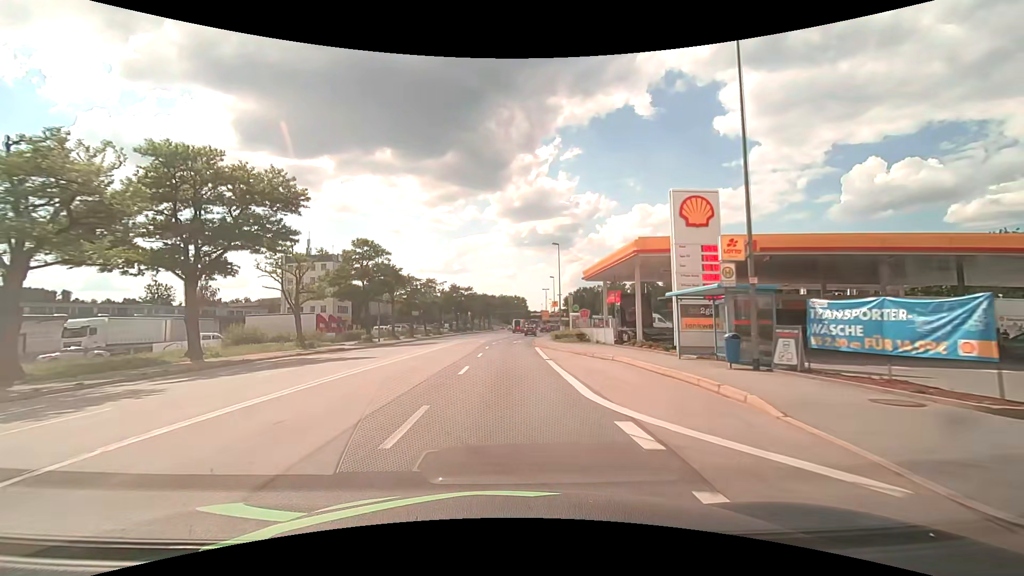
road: primary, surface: asphalt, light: Day
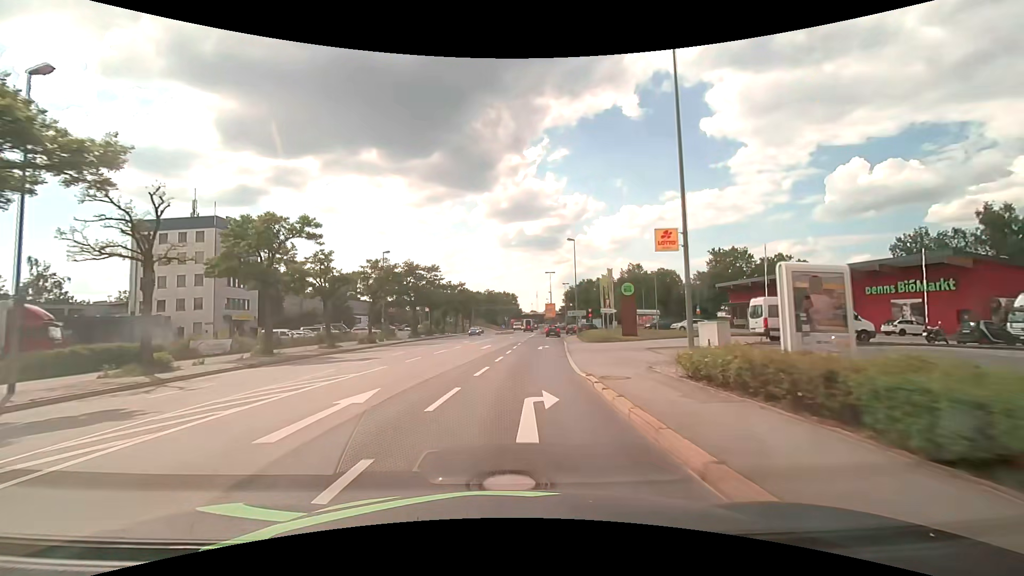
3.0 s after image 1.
(+0.2, +39.6) m; +1°
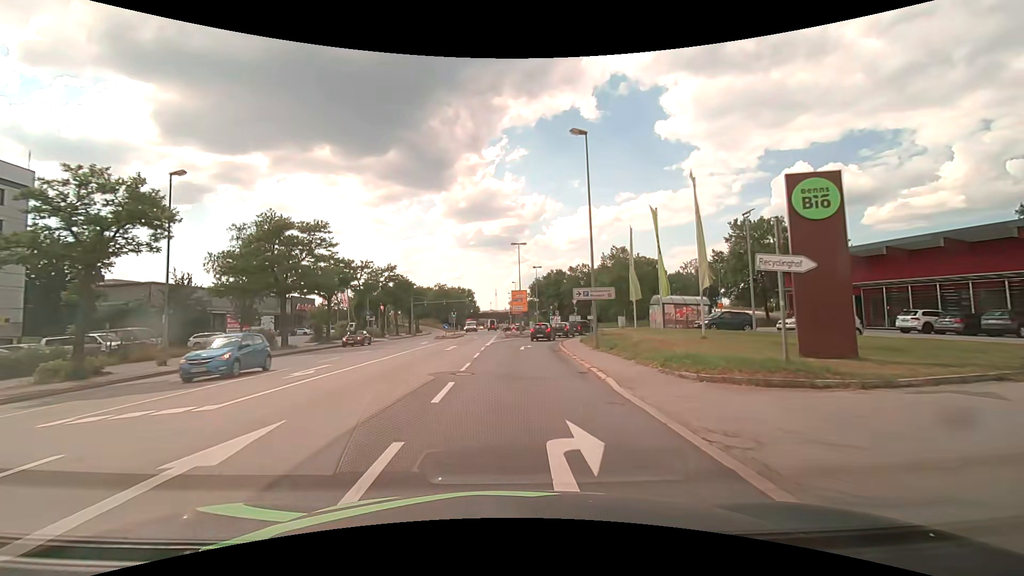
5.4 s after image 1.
(+1.2, +28.8) m; +5°
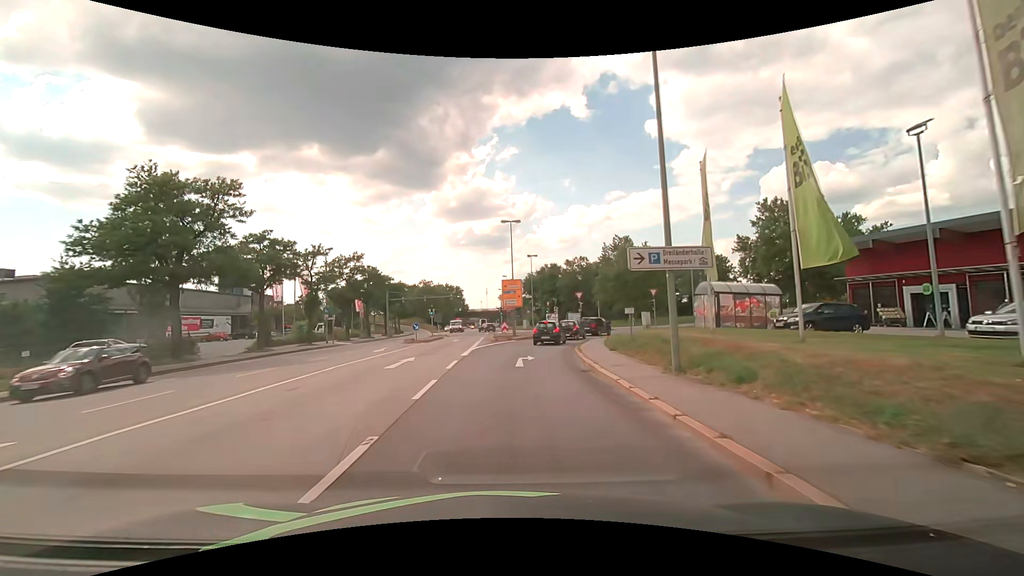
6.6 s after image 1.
(+0.2, +11.4) m; +1°
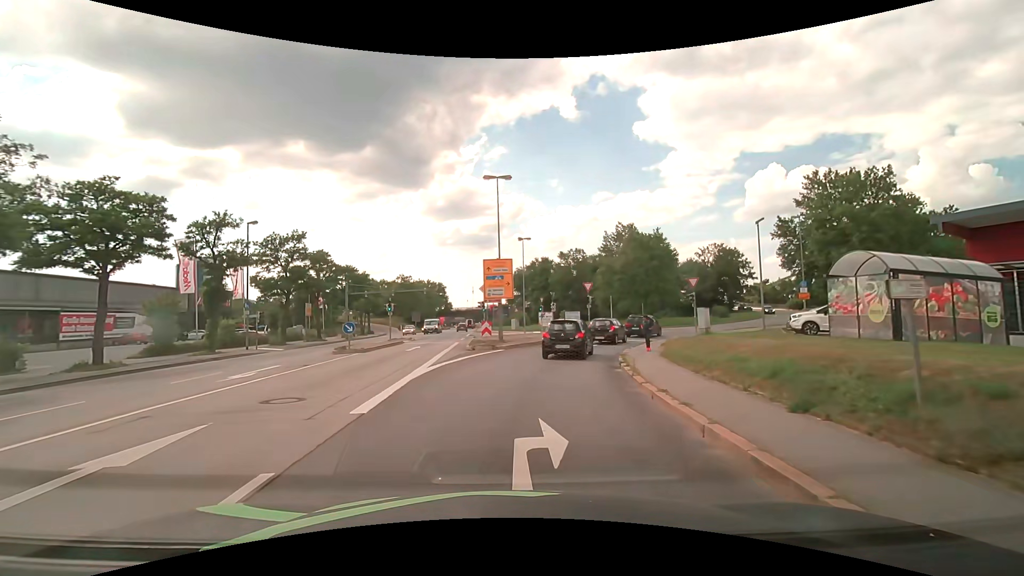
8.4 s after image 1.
(+0.1, +13.0) m; +2°
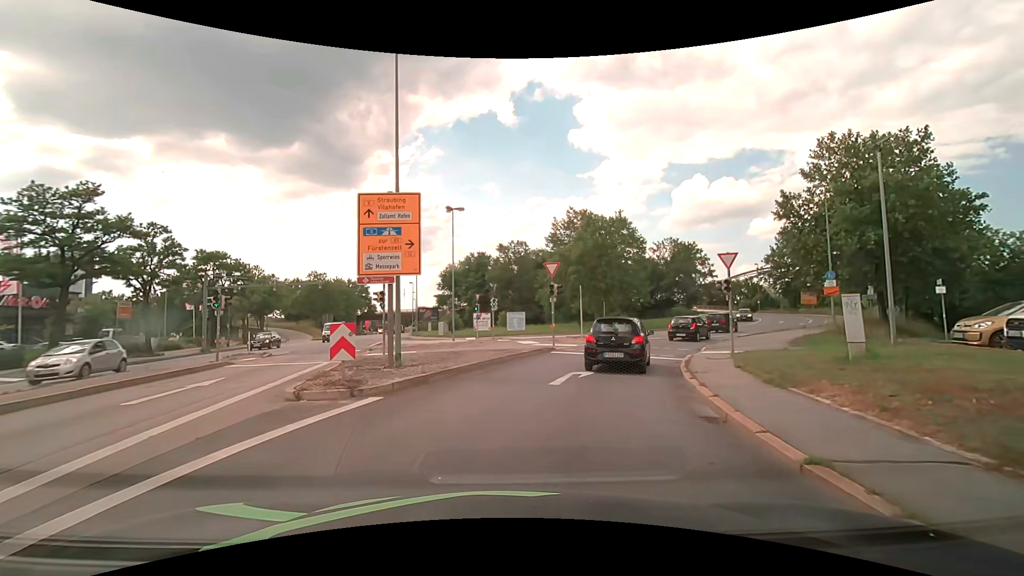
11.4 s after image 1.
(+0.6, +14.7) m; +7°
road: primary_link
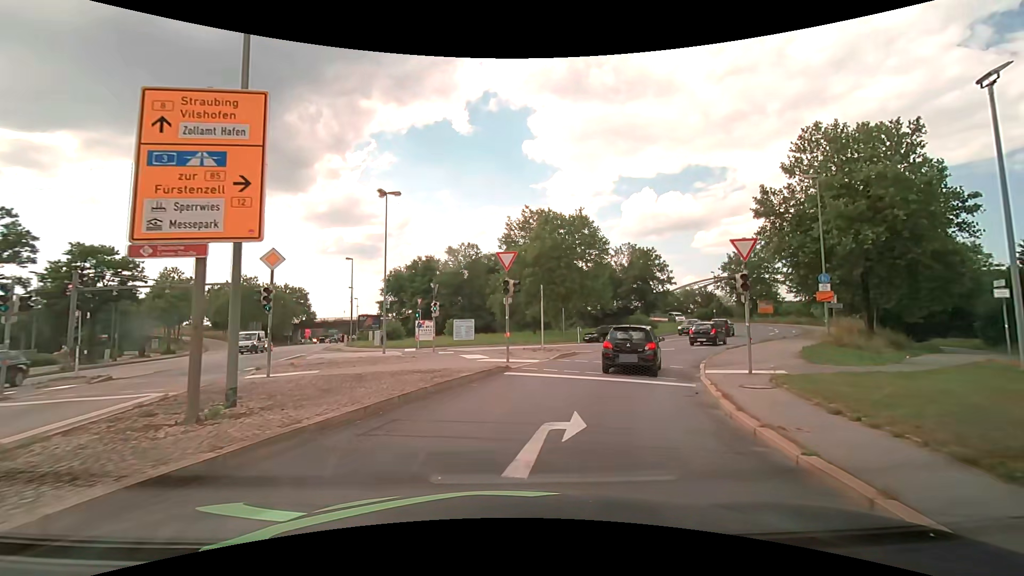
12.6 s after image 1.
(+0.2, +6.4) m; +5°
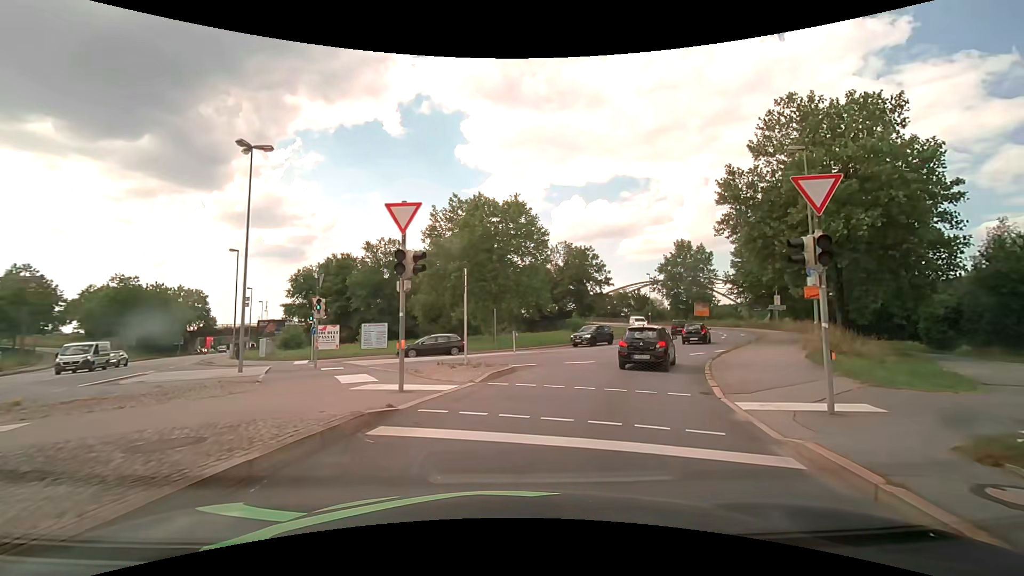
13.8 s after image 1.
(+0.5, +7.8) m; +8°
